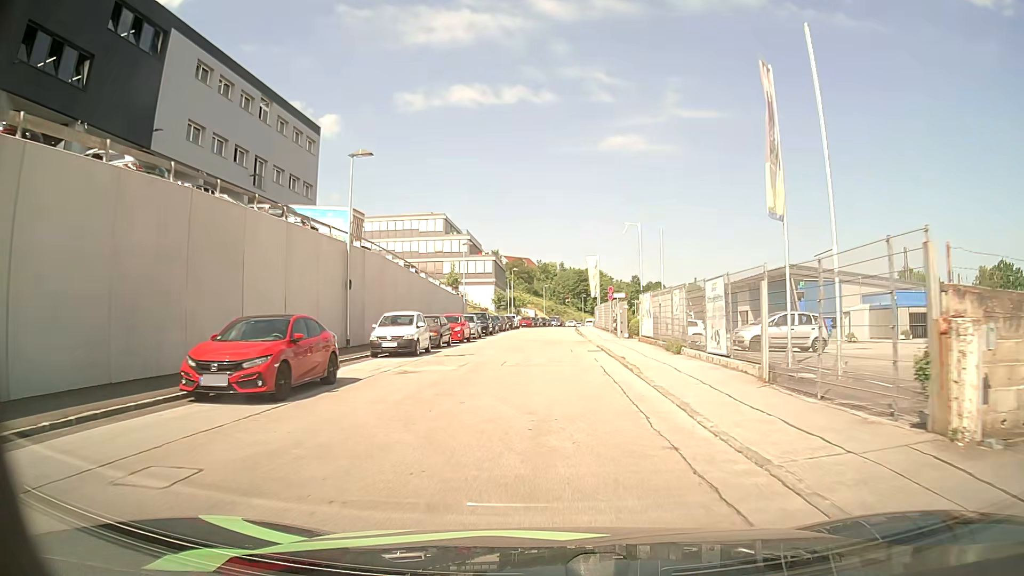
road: residential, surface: asphalt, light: Day
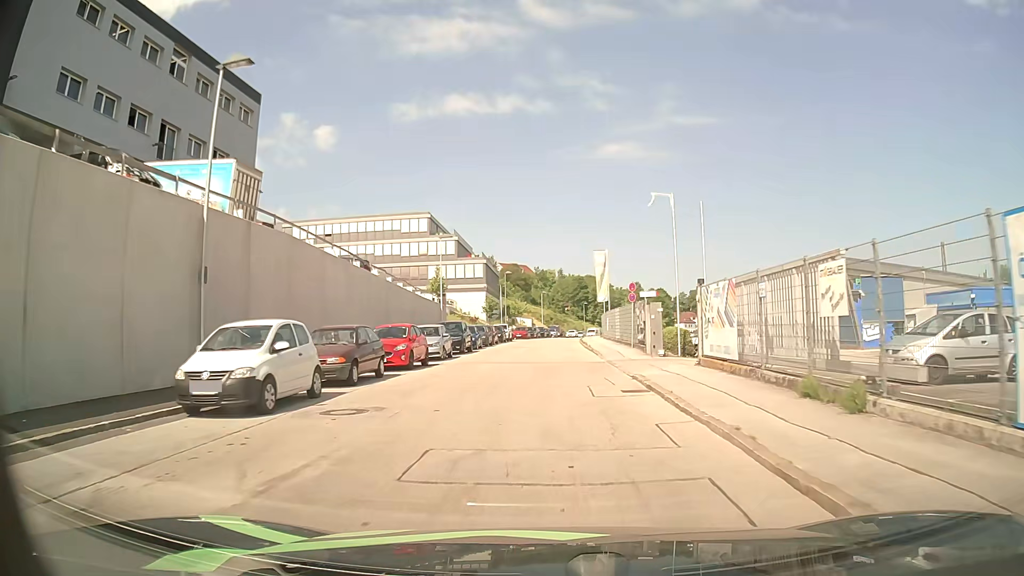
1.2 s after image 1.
(0.0, +12.4) m; -1°
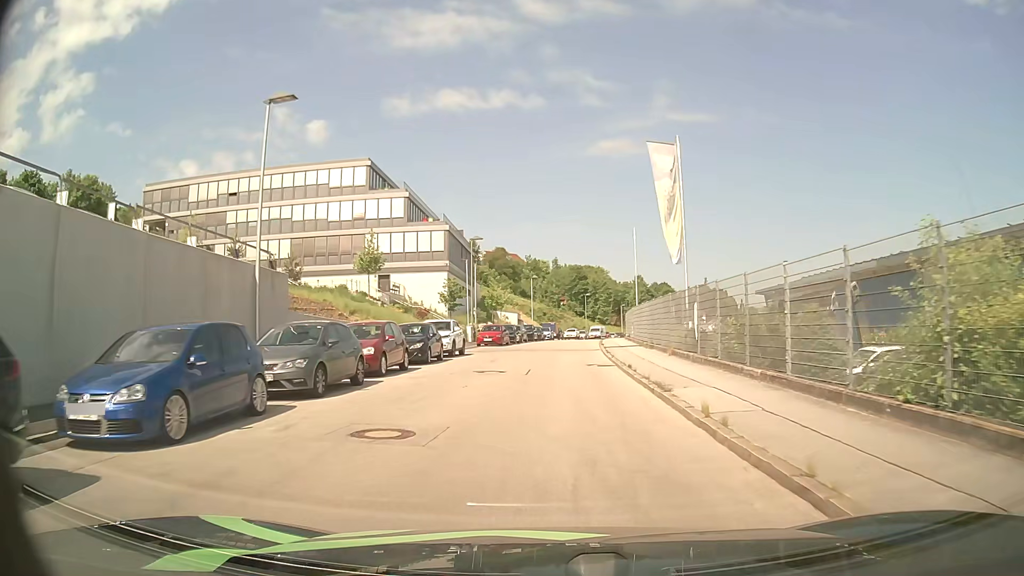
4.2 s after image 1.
(+0.5, +31.8) m; +2°
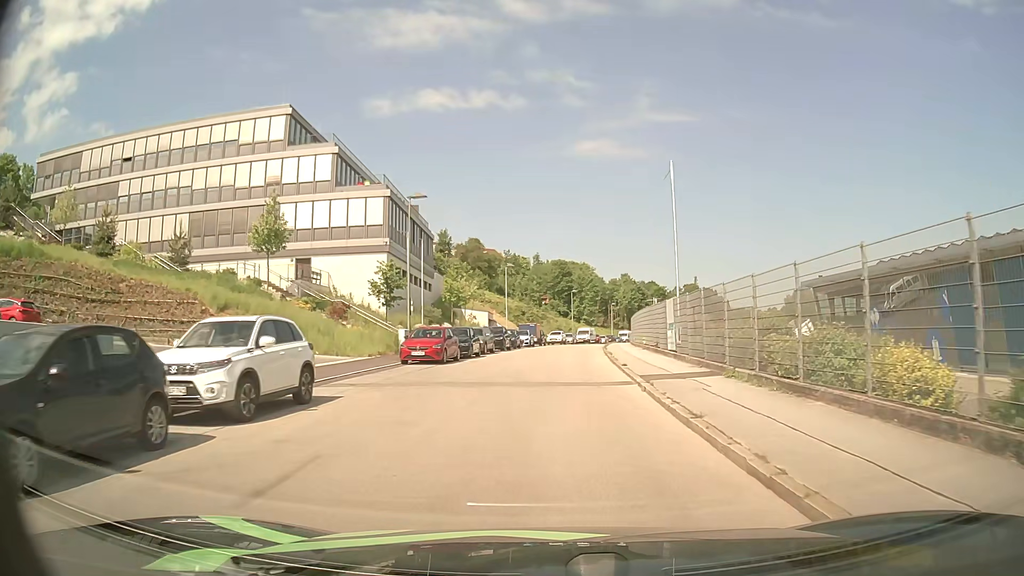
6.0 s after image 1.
(0.0, +18.5) m; 0°
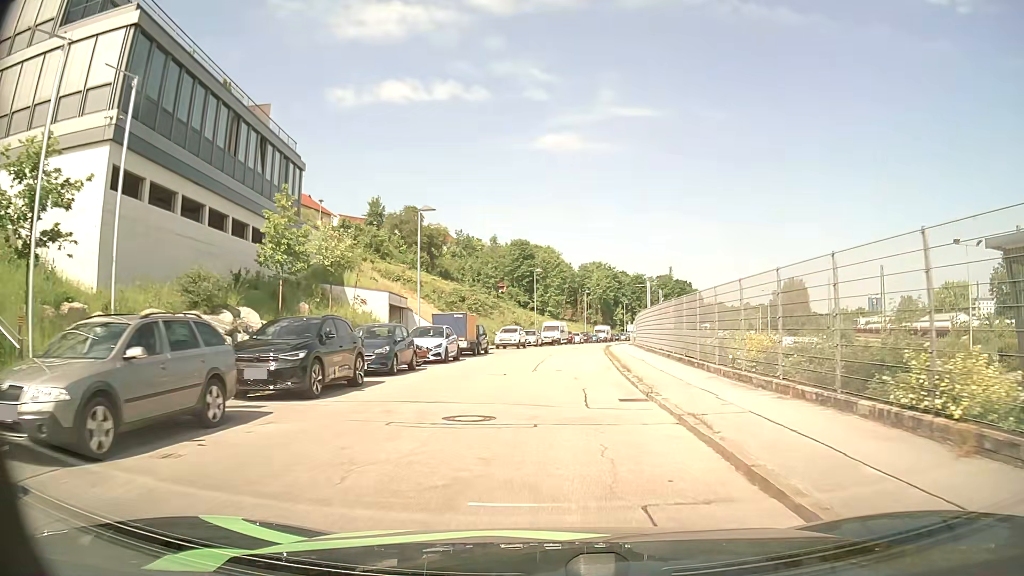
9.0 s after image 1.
(+1.0, +29.8) m; +4°
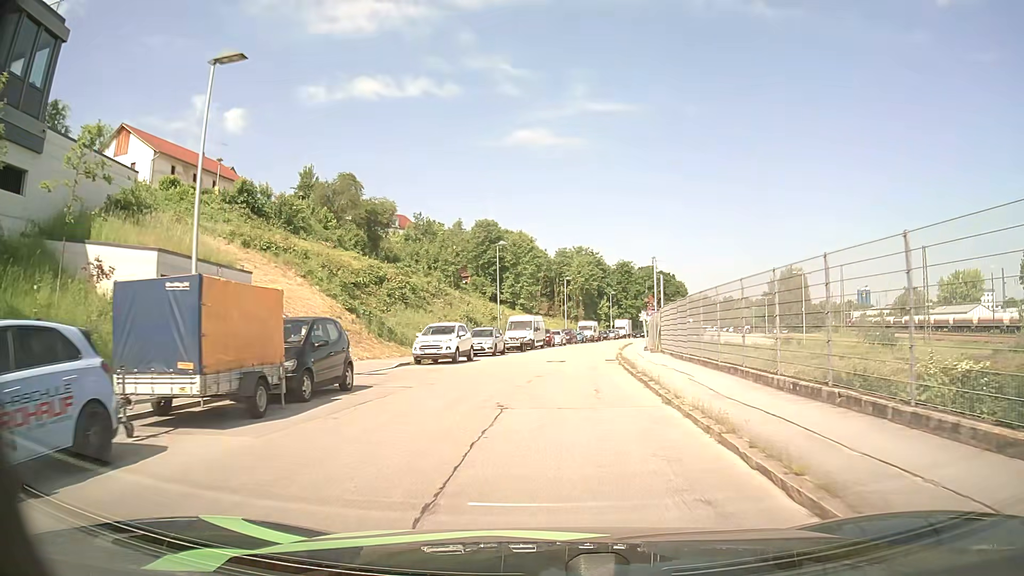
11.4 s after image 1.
(+0.4, +22.4) m; +3°
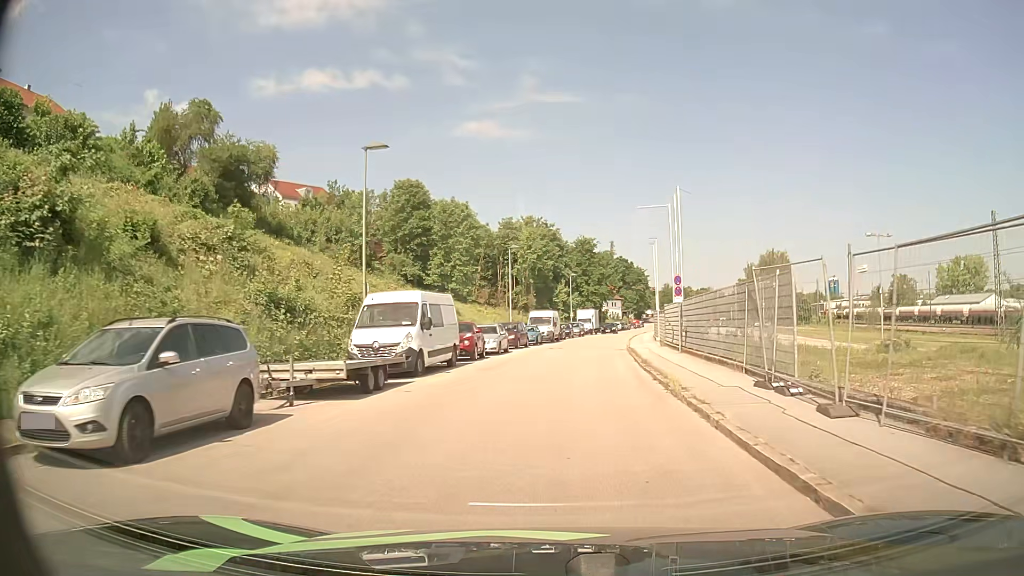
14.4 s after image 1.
(+0.7, +28.4) m; +3°
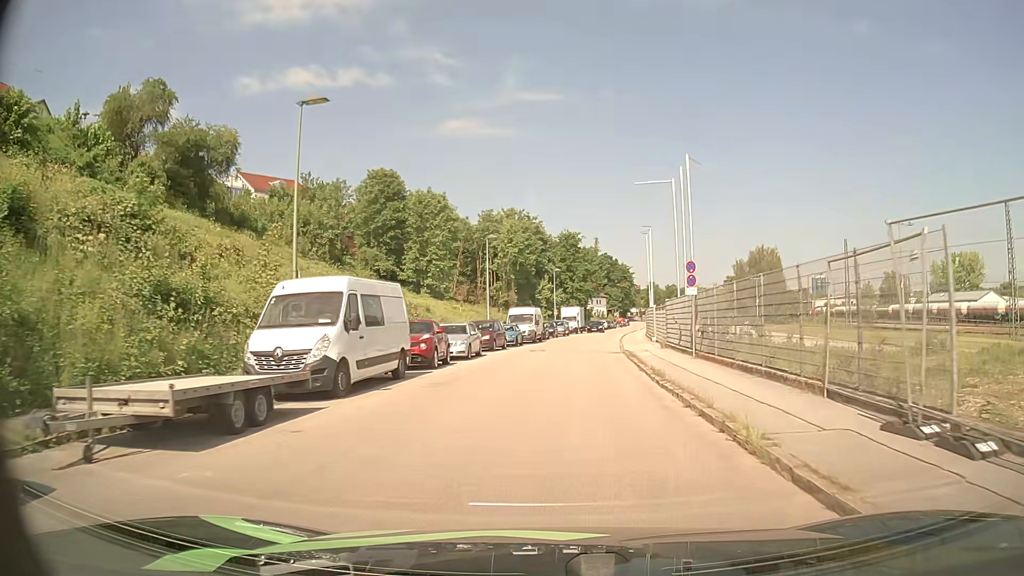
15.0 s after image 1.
(+0.1, +5.6) m; +2°
(0, +10) (+1, +20) (+1, +30) (+2, +40) (+4, +50) (+5, +60) (+6, +70) (+8, +80) (+9, +89) (+11, +99) m
